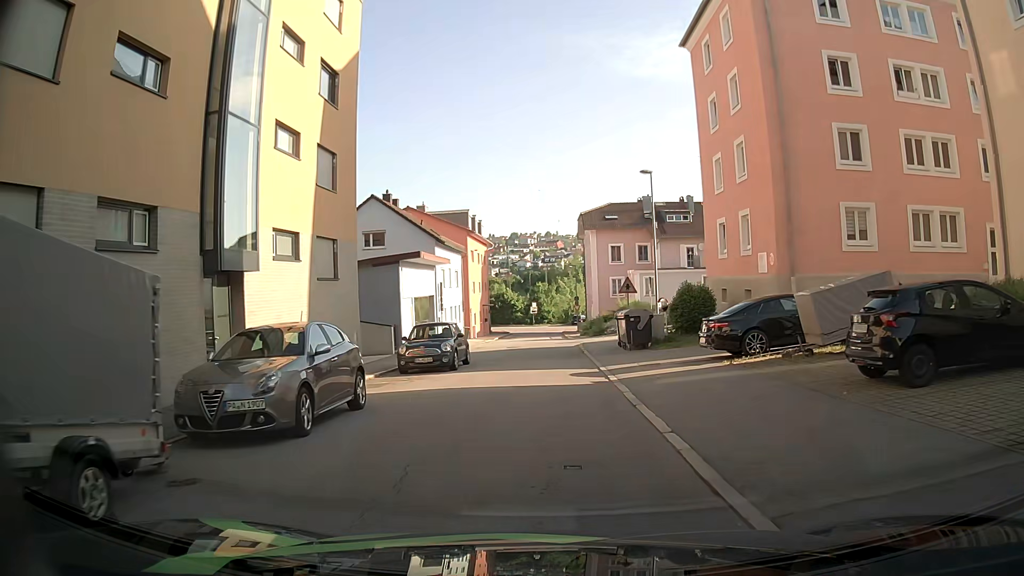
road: residential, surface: asphalt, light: Day
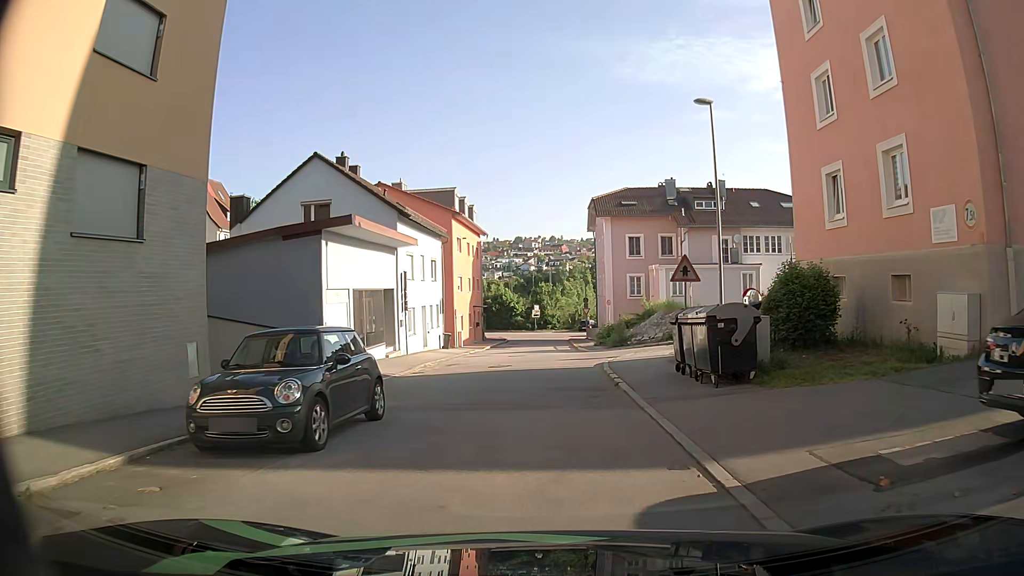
(-0.3, +11.8) m; -2°
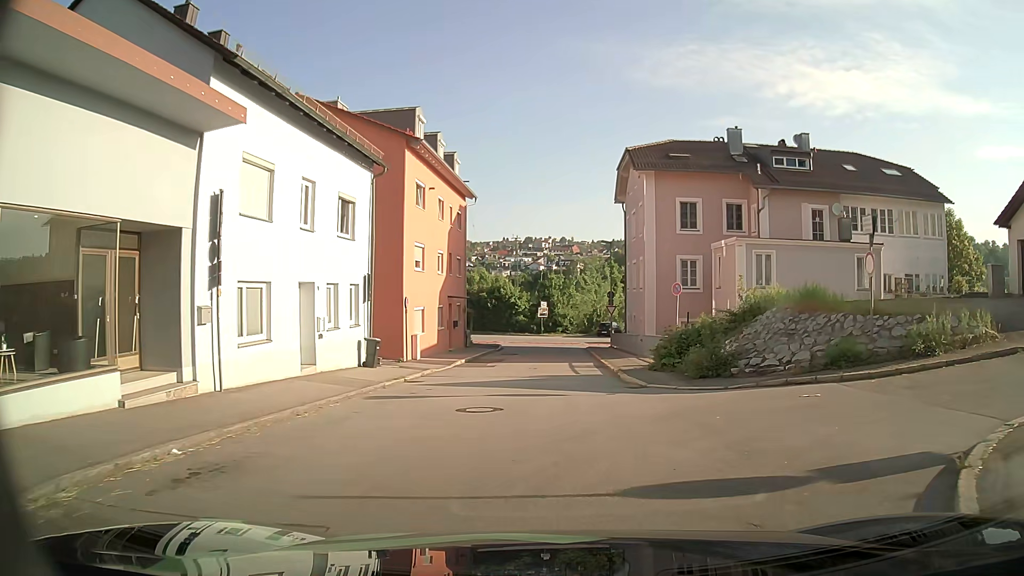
(-0.1, +18.7) m; +1°
